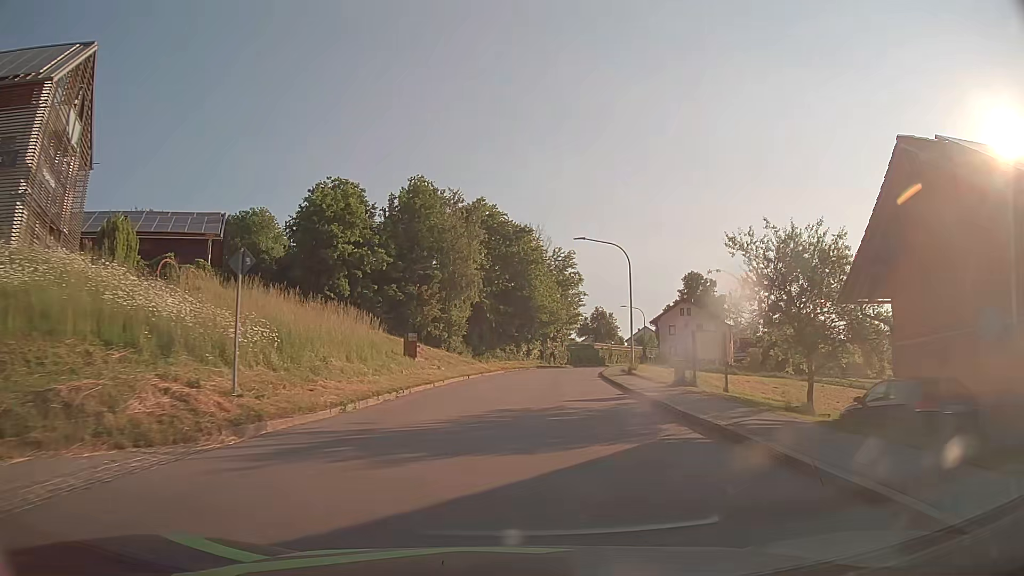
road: tertiary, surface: asphalt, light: Day
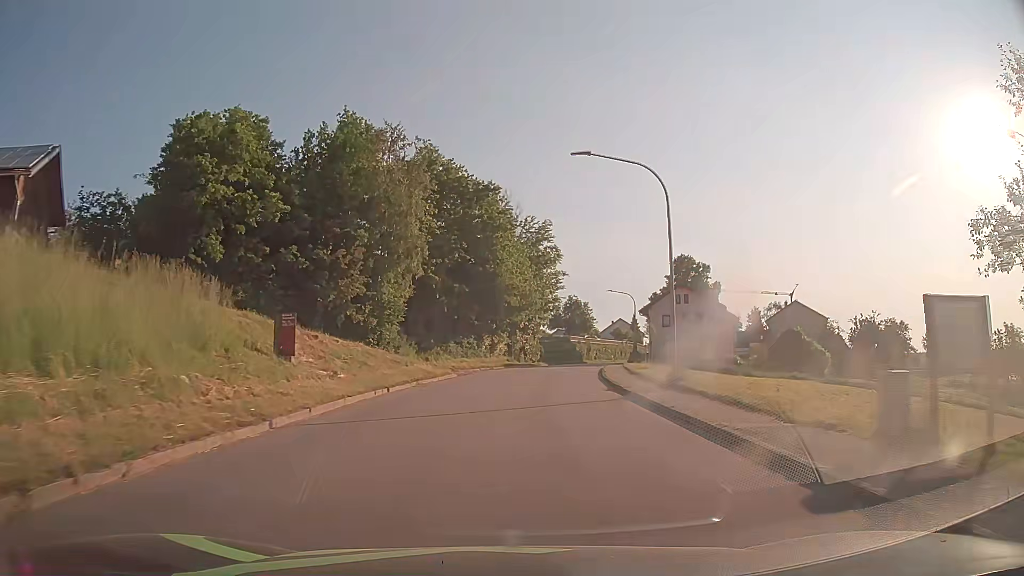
(+0.4, +15.3) m; +3°
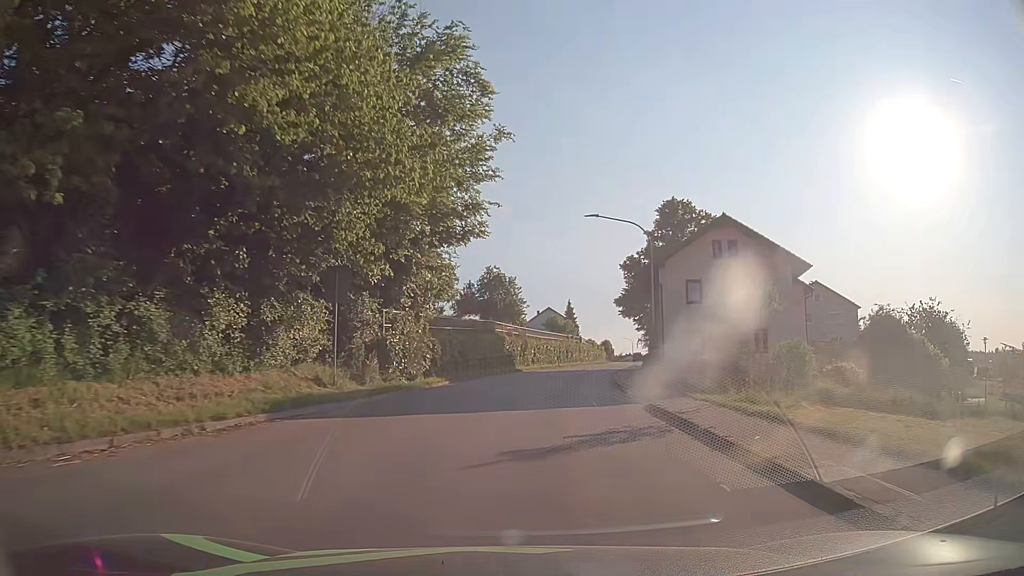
(+2.2, +38.4) m; +7°
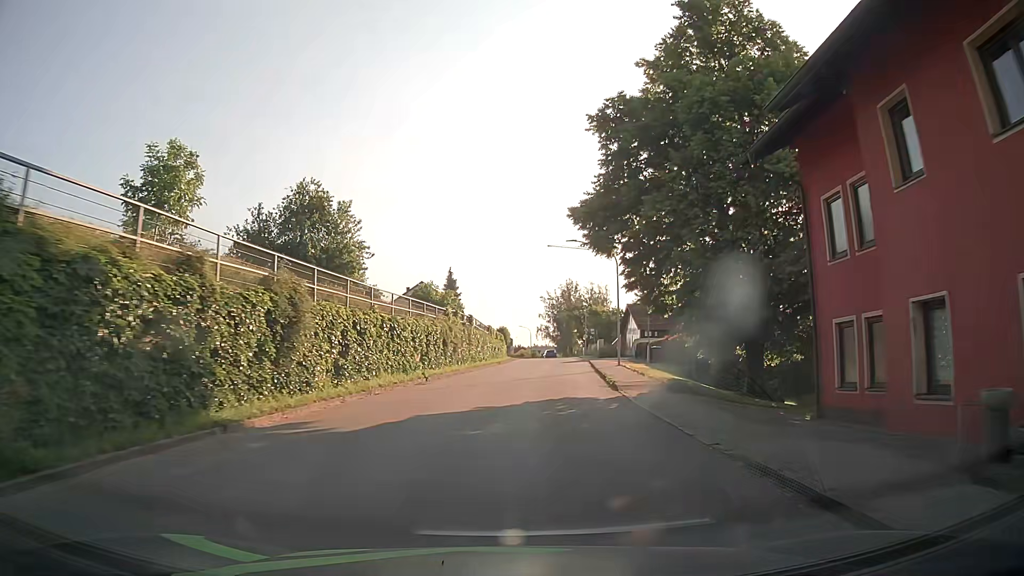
(+3.2, +38.2) m; +10°
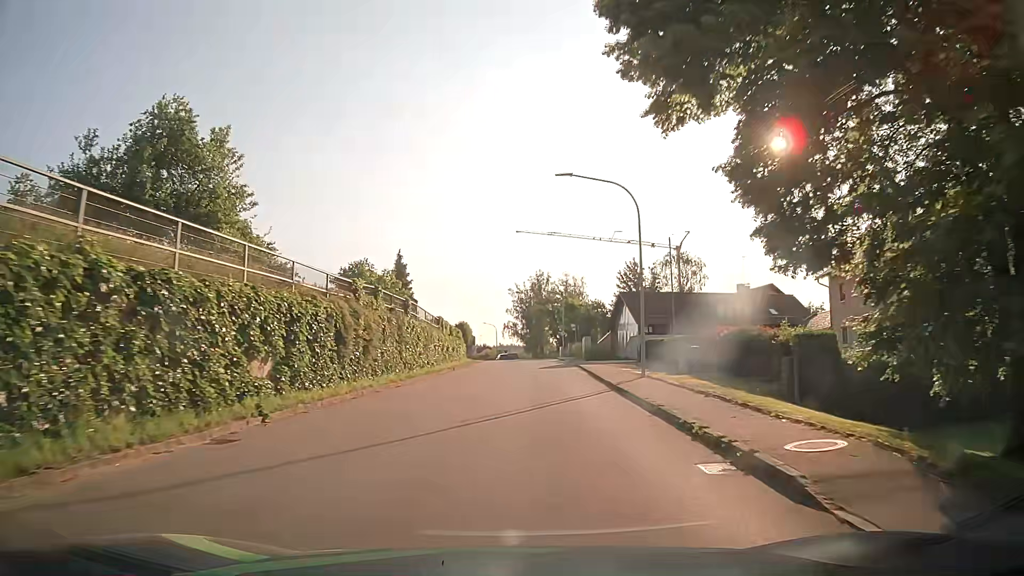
(+0.4, +15.3) m; +2°
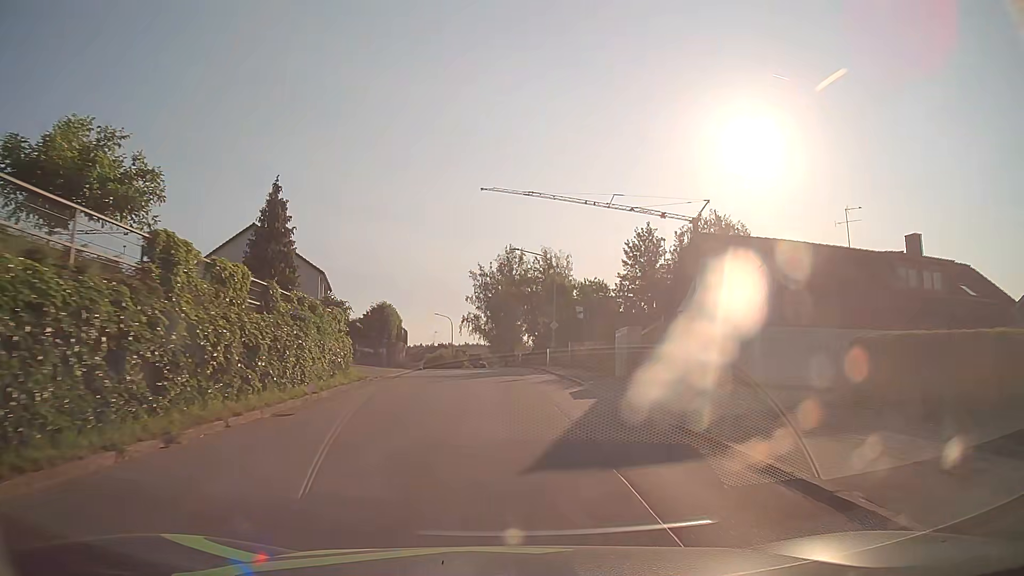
(+1.2, +30.6) m; +4°
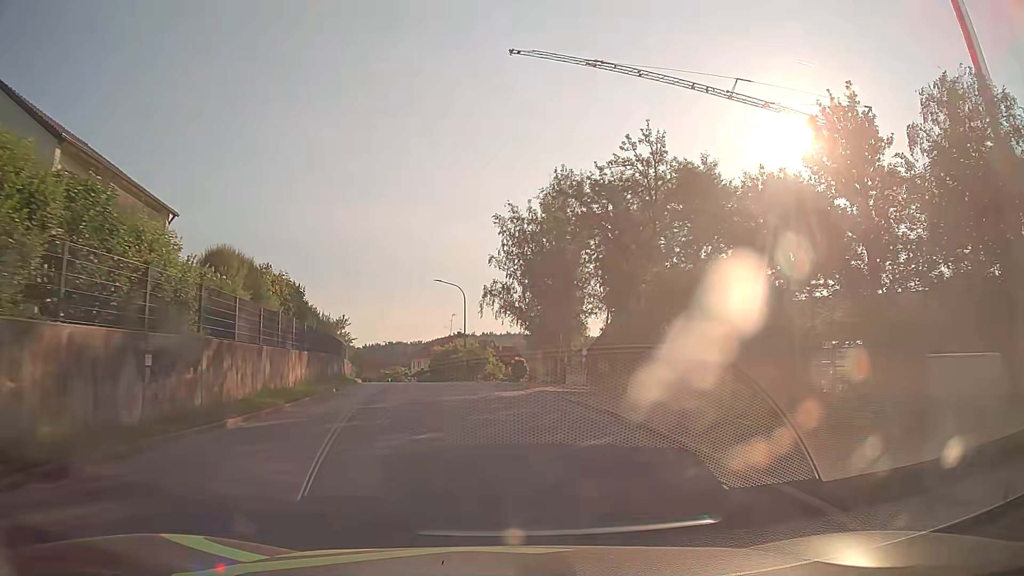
(-0.6, +38.2) m; -3°
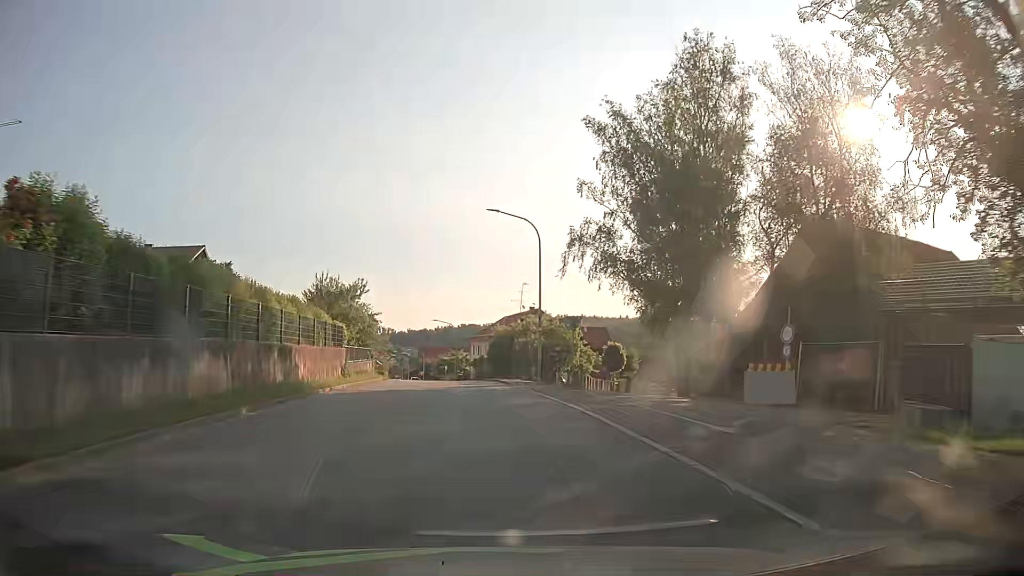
(-1.4, +23.1) m; -6°
(0, +10) (-1, +20) (-2, +30) (-3, +40) (-4, +50) (-6, +60) (-8, +69) (-10, +79) (-12, +89) (-14, +99) m
